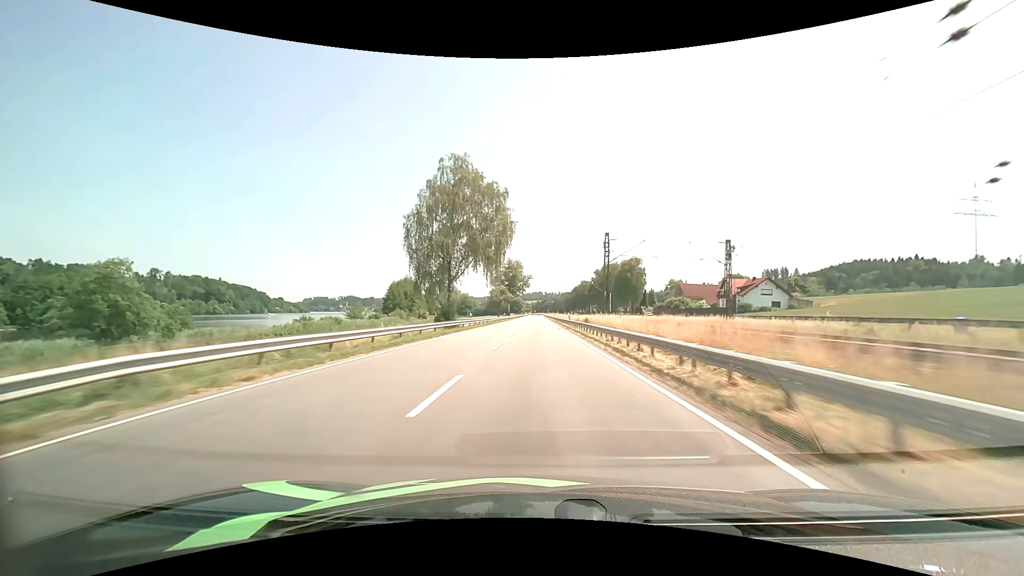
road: primary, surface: asphalt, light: Day
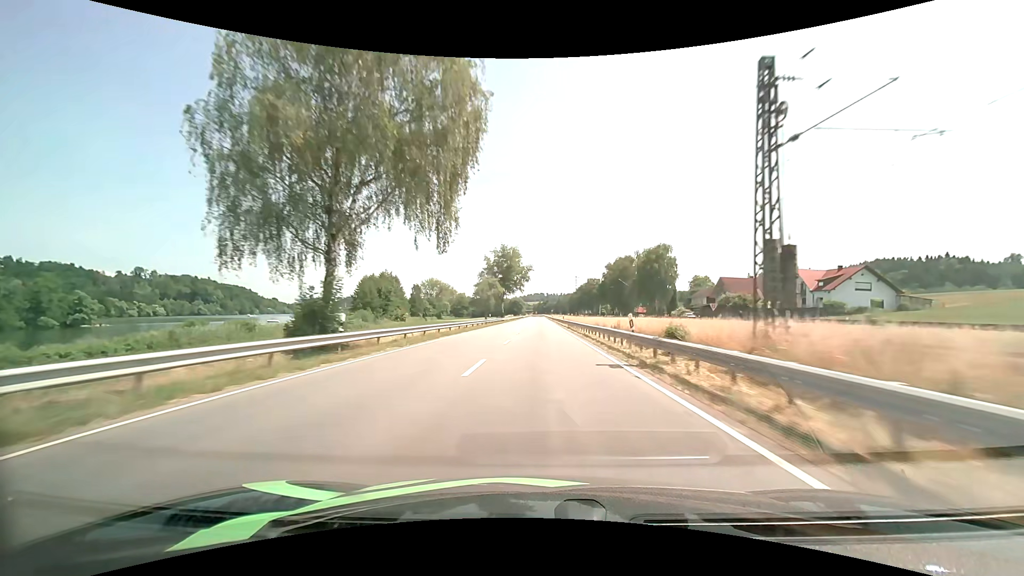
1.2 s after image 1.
(0.0, +31.9) m; 0°
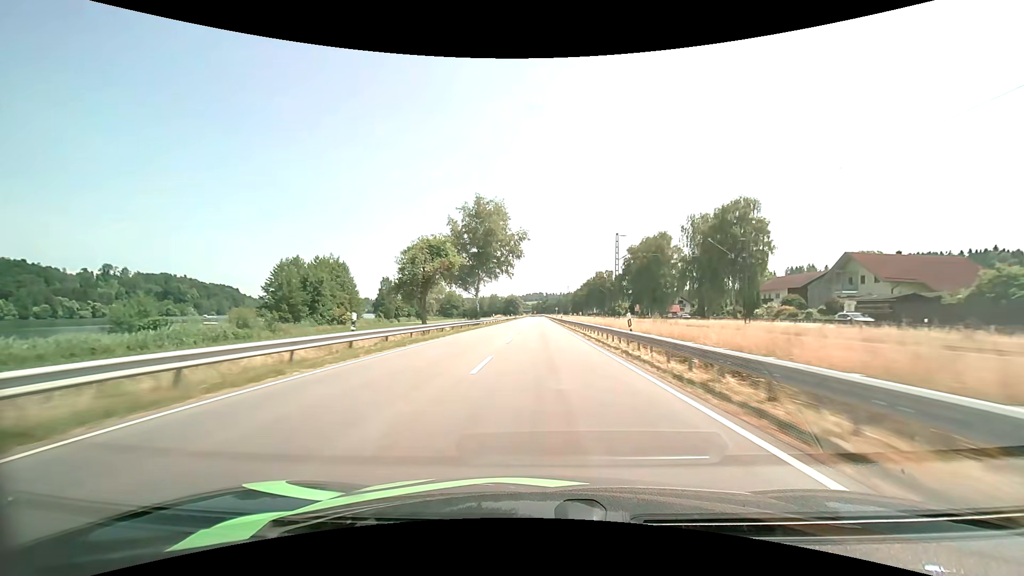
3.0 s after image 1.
(0.0, +47.4) m; 0°
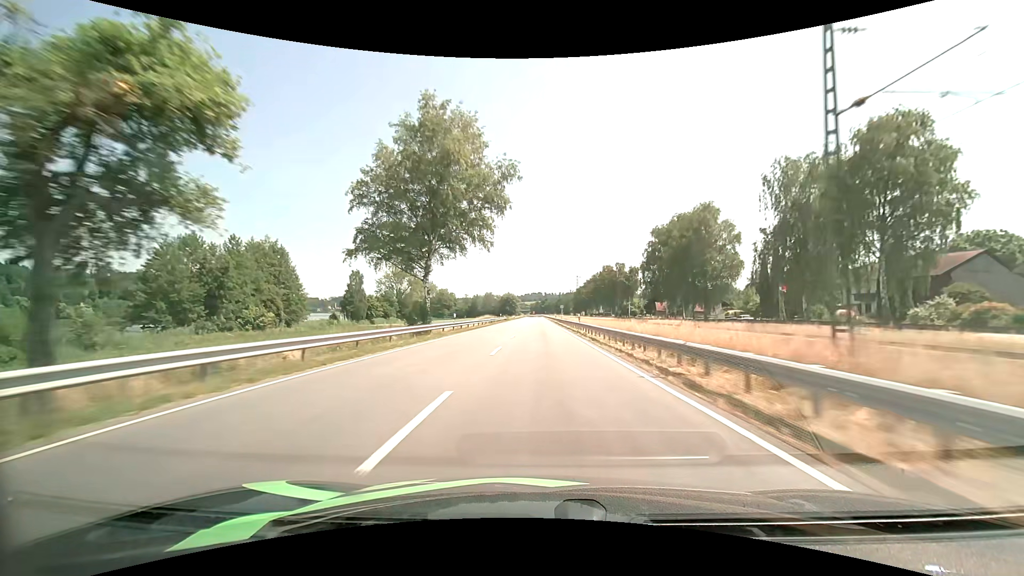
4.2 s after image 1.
(0.0, +31.4) m; 0°
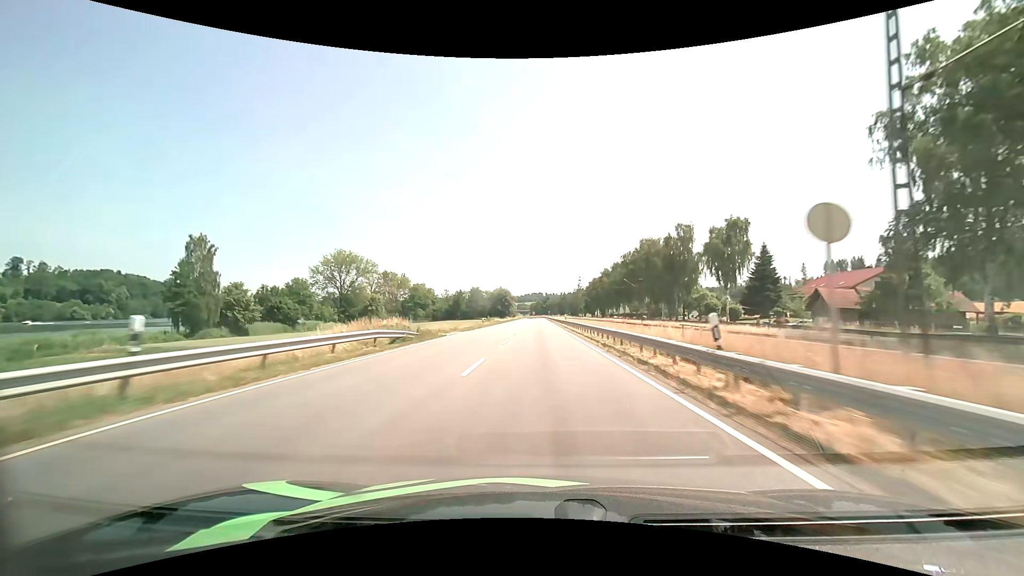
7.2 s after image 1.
(-0.1, +78.0) m; 0°
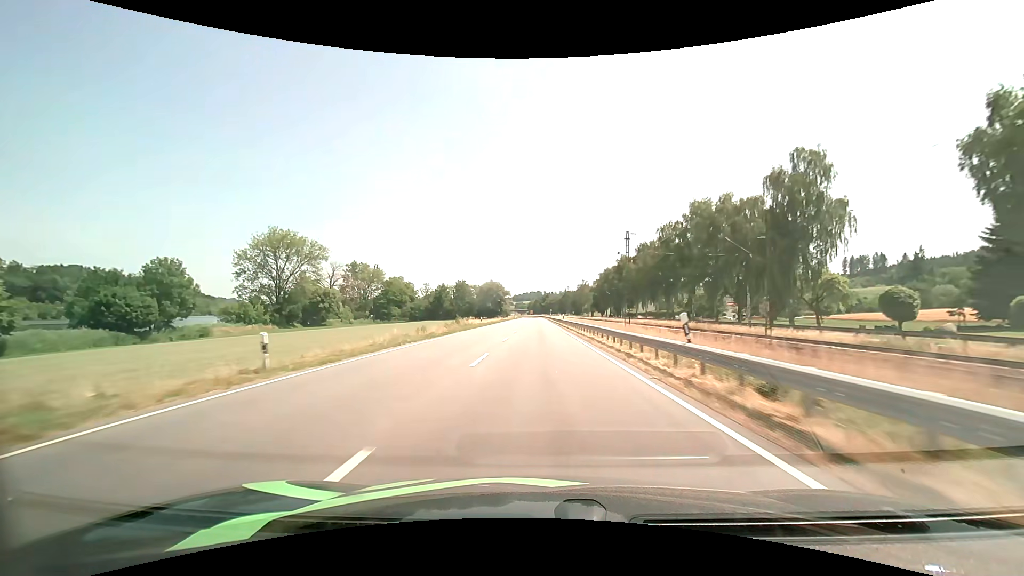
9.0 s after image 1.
(0.0, +46.3) m; 0°
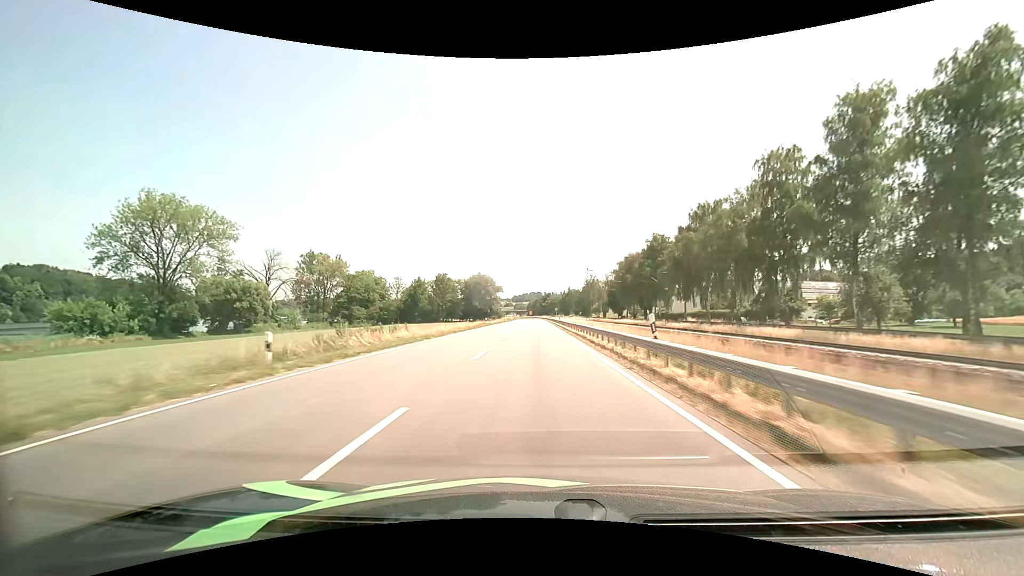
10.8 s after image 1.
(+0.2, +46.2) m; 0°
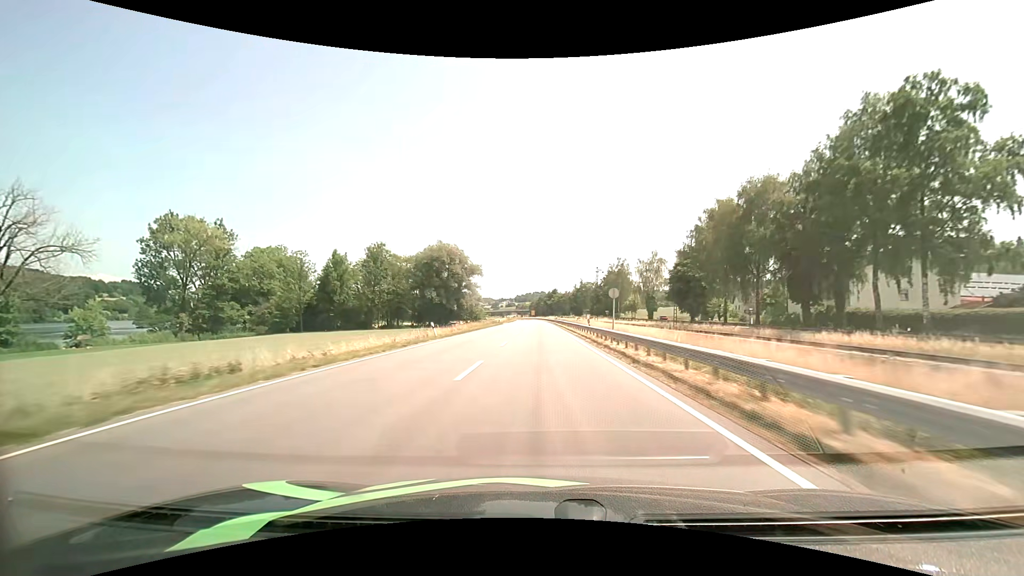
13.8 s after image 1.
(-0.4, +77.1) m; 0°
(0, +10) (0, +20) (0, +30) (0, +40) (0, +50) (0, +60) (0, +70) (0, +80) (0, +90) (0, +100) m
